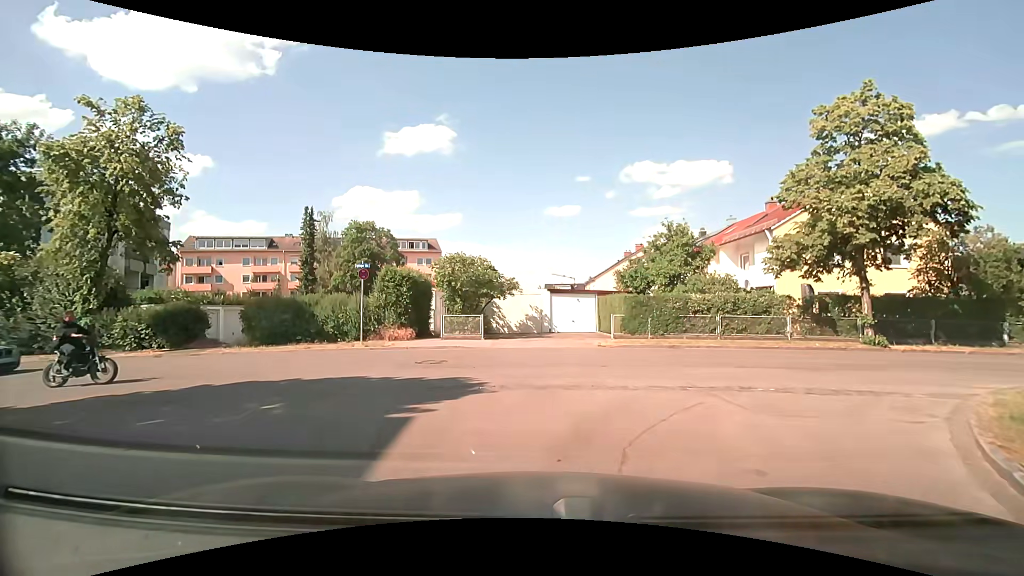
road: residential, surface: asphalt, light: Day
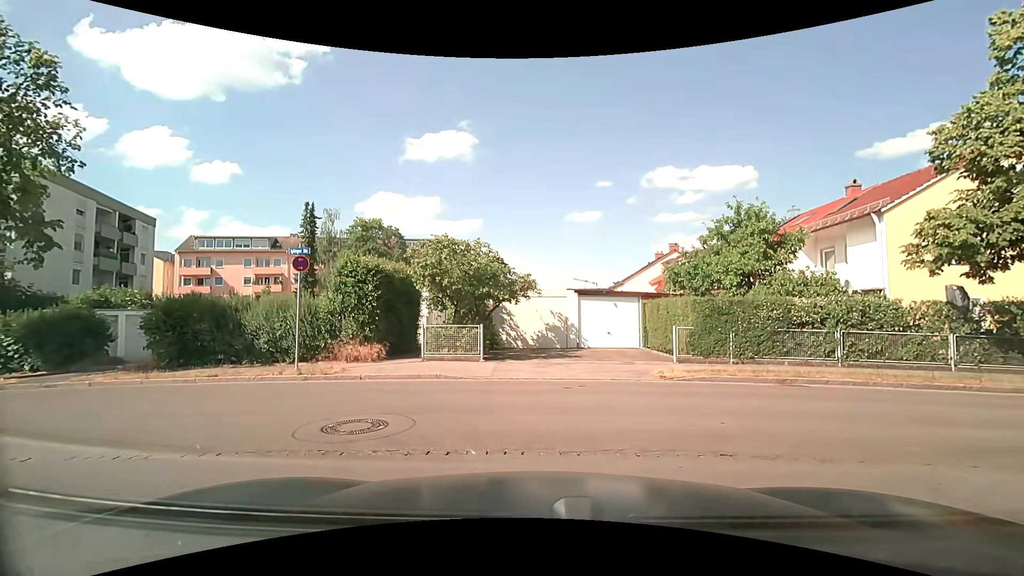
(-0.1, +6.3) m; -1°
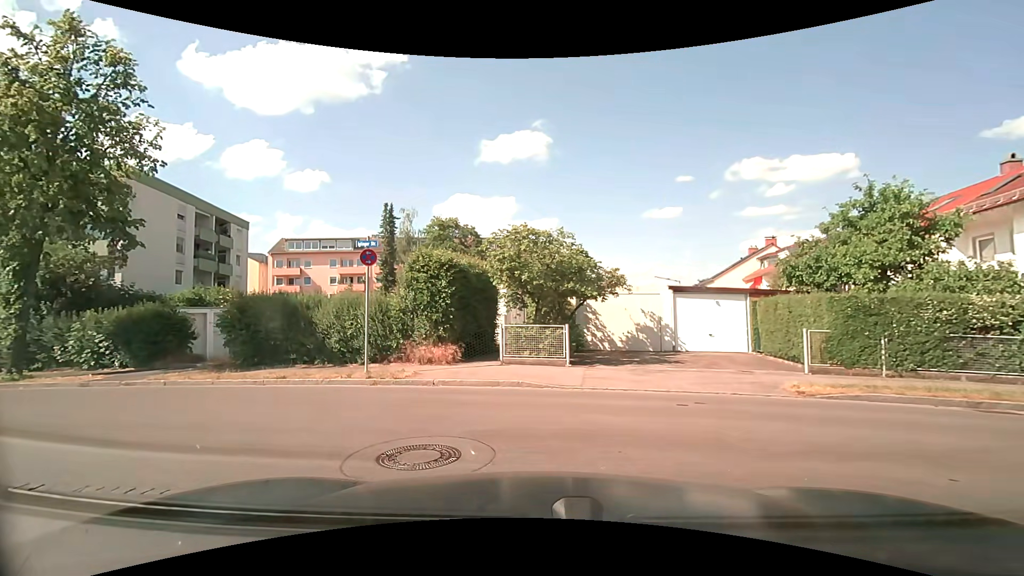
(-0.1, +1.8) m; -6°
